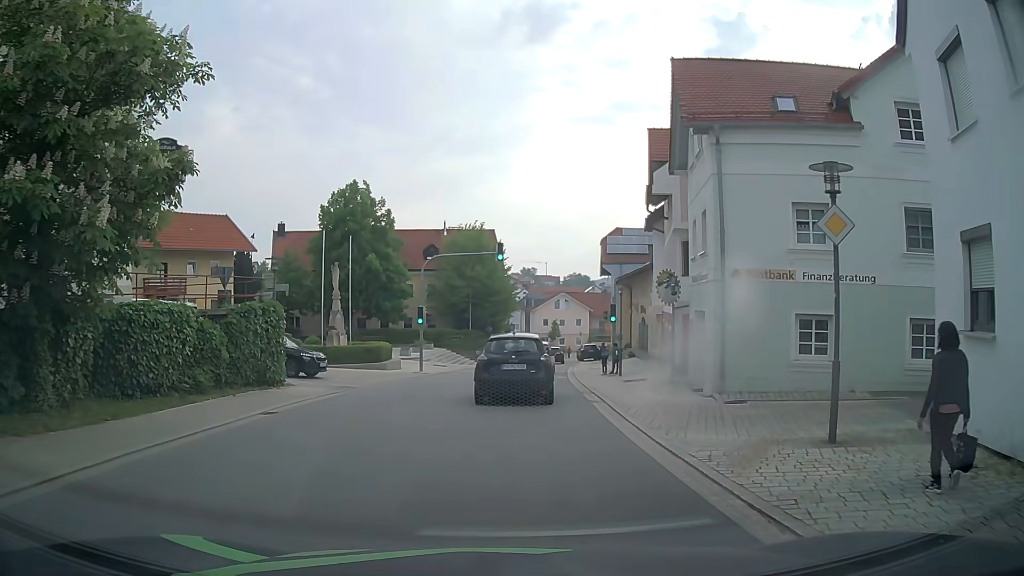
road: tertiary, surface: asphalt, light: Day
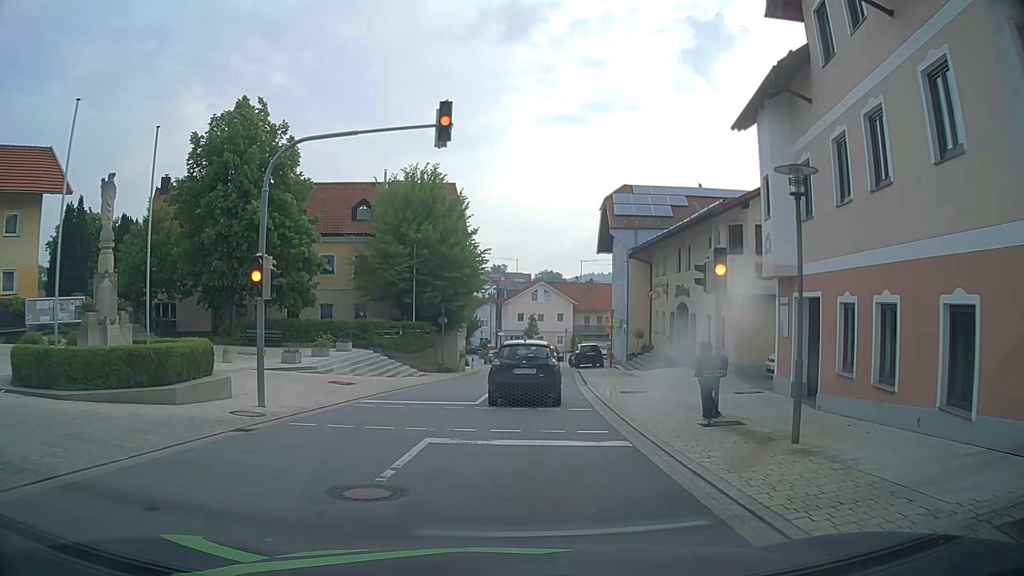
(-0.3, +19.4) m; +2°
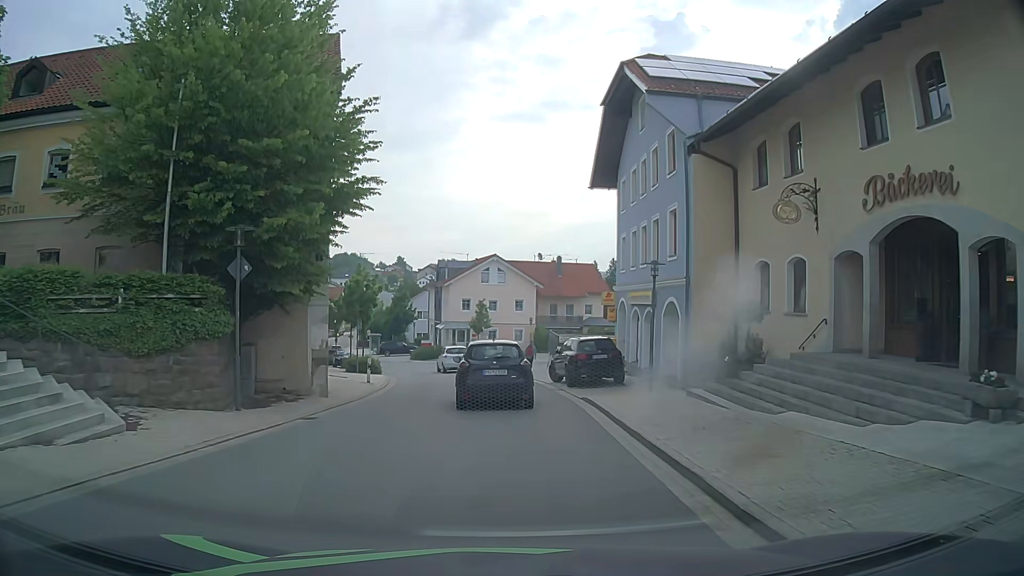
(+0.3, +23.7) m; +2°
(0, +10) (0, +20) (-1, +30) (-3, +40) (-5, +50) (-8, +59) (-13, +68) (-17, +77) (-21, +86) (-25, +95) m
